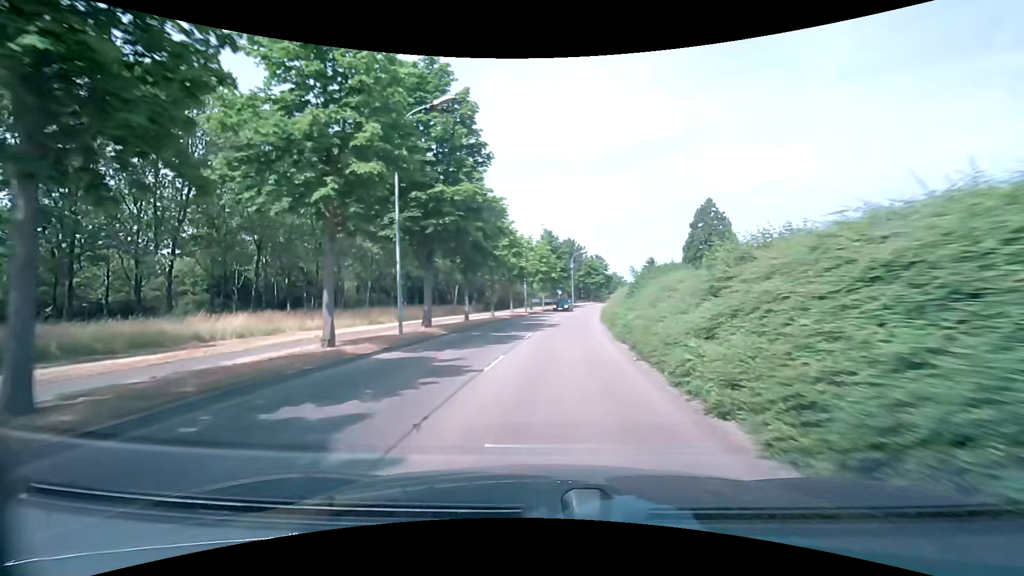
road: tertiary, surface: asphalt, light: Day
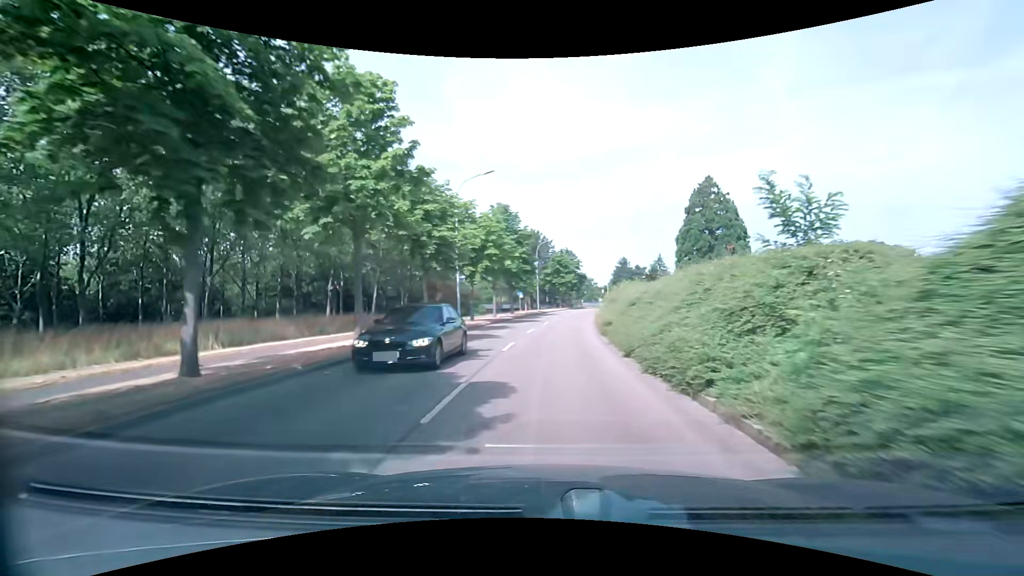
(+0.6, +22.1) m; +3°
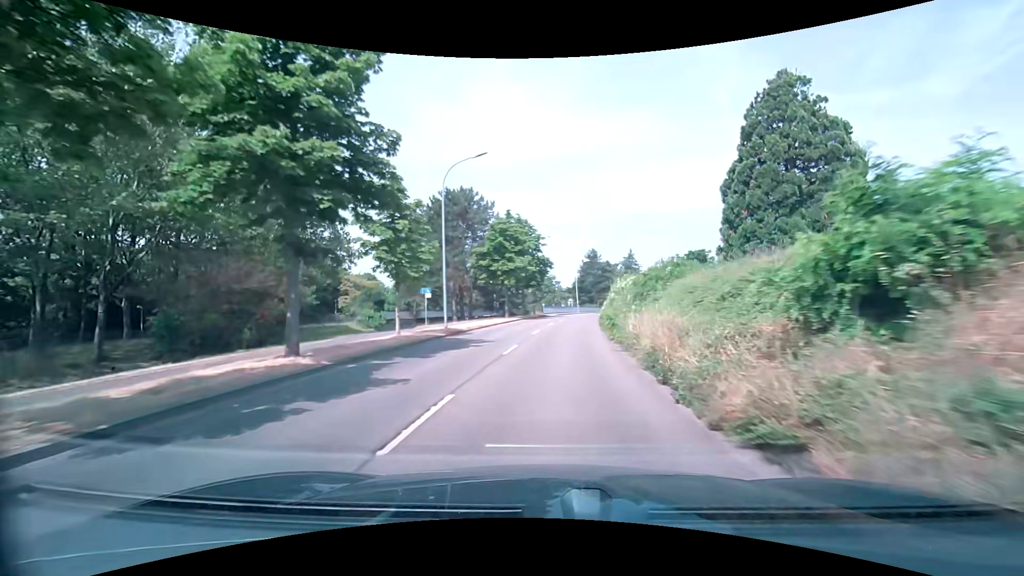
(+2.1, +36.8) m; +6°
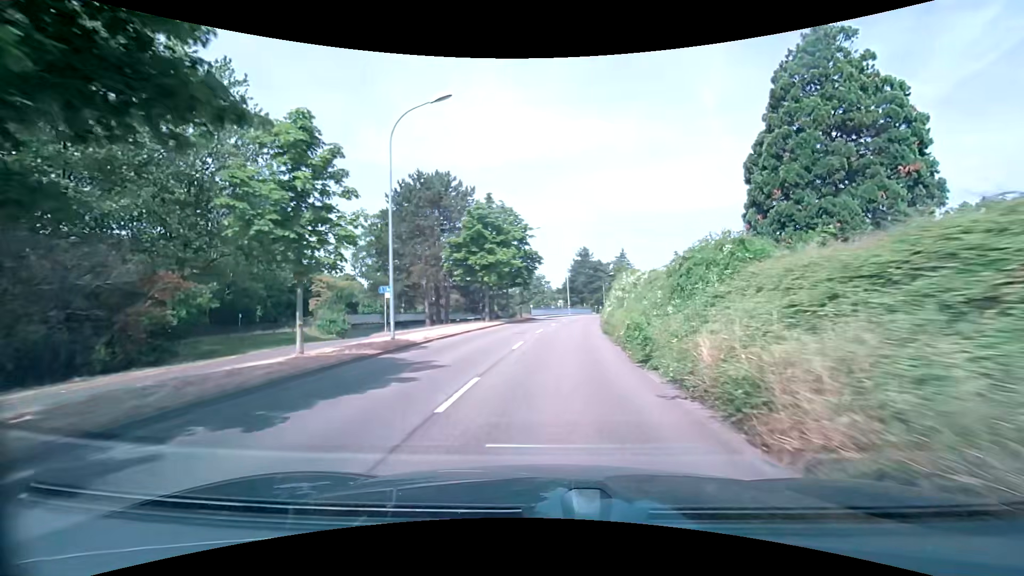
(+0.1, +7.2) m; +1°
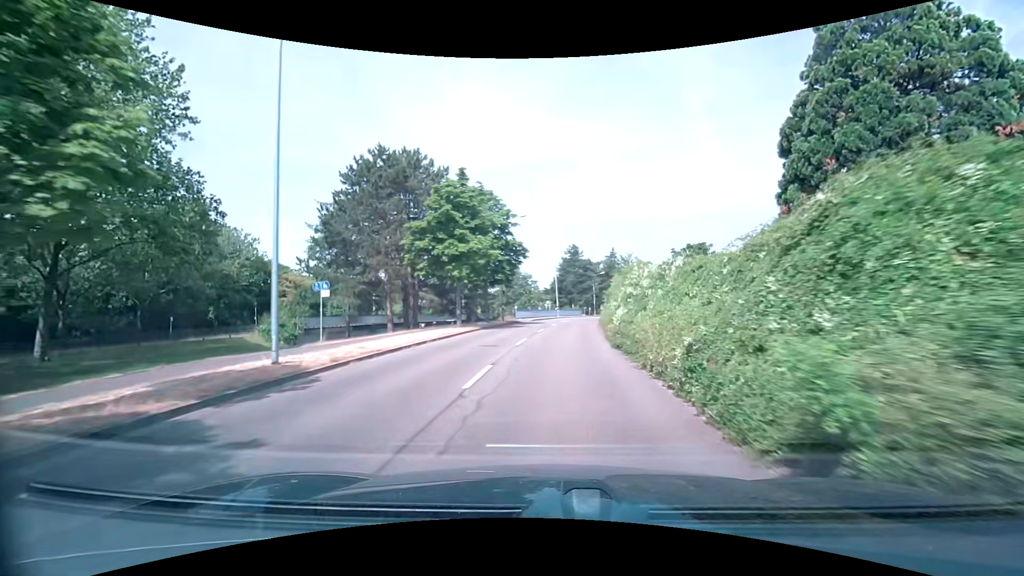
(+0.1, +7.1) m; +2°
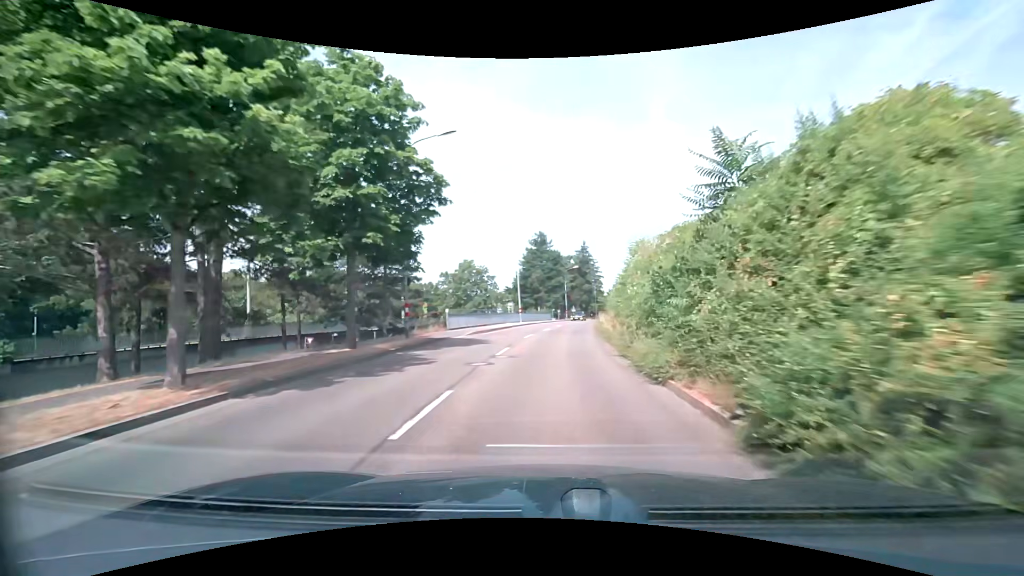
(+0.8, +20.7) m; +4°
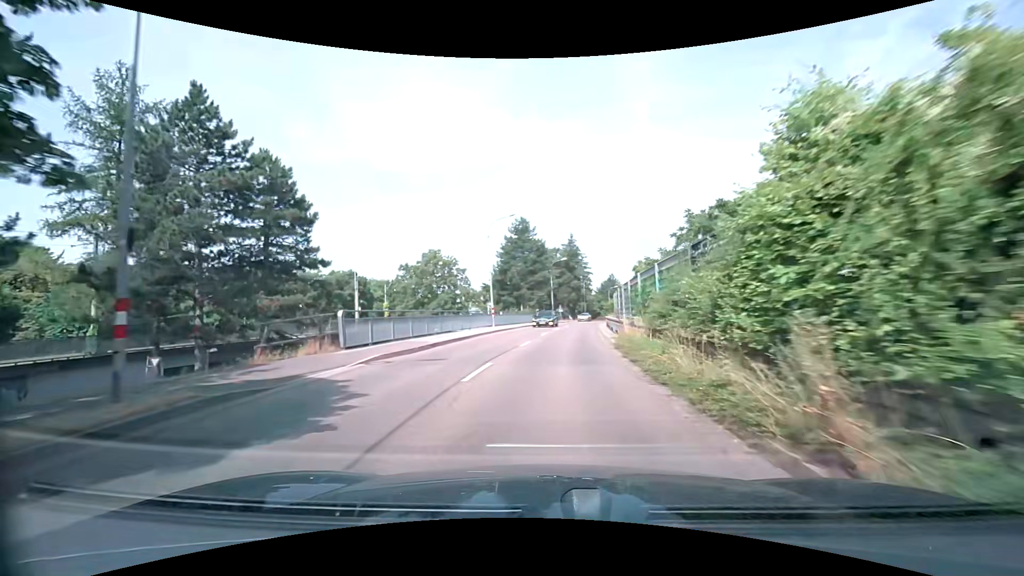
(+0.2, +13.8) m; +2°
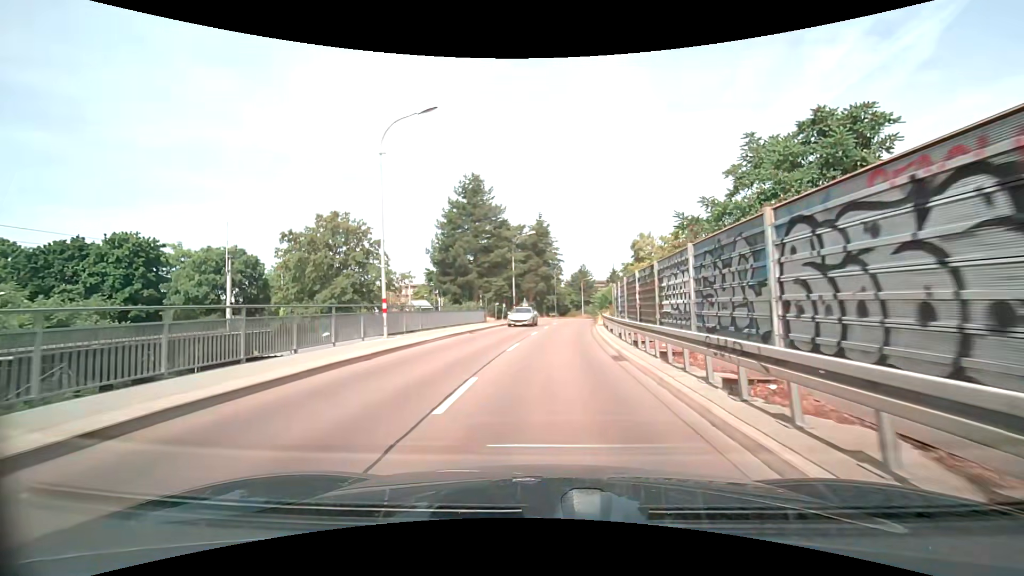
(+0.5, +20.9) m; +3°
(0, +10) (+1, +20) (+1, +30) (+2, +40) (+3, +50) (+5, +60) (+6, +70) (+8, +79) (+10, +89) (+12, +99) m
